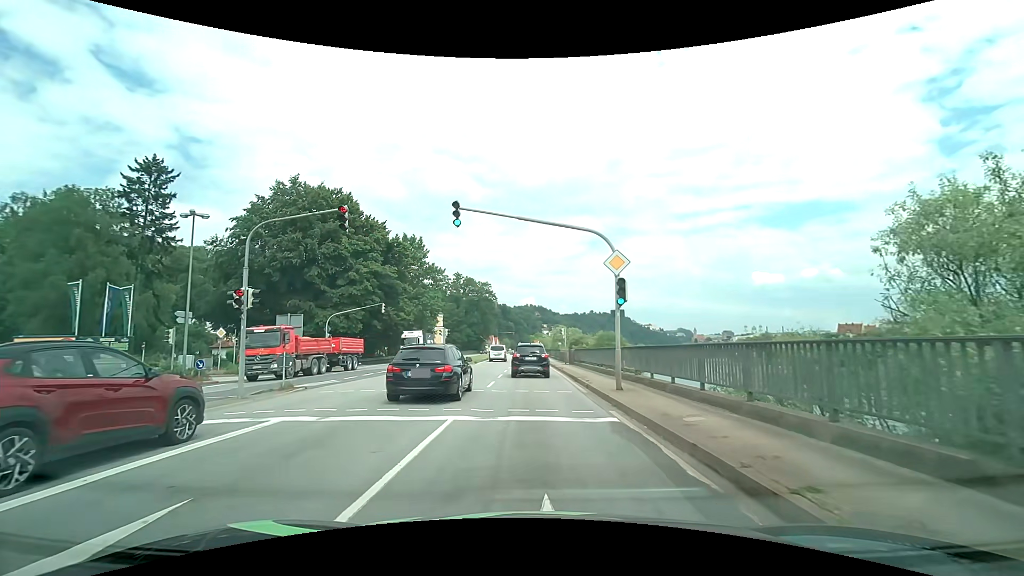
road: primary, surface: asphalt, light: Day
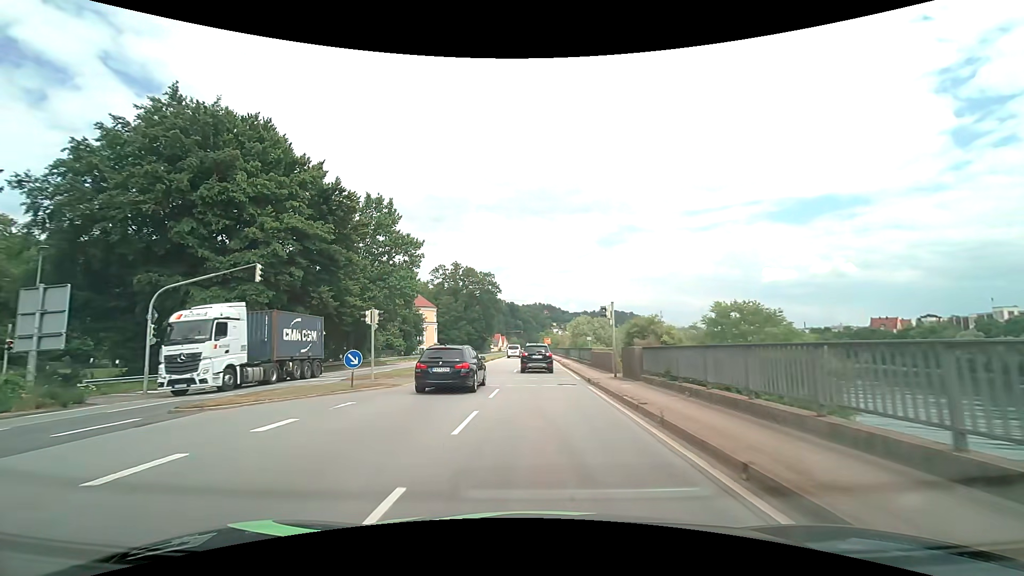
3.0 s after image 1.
(-0.2, +22.5) m; -1°
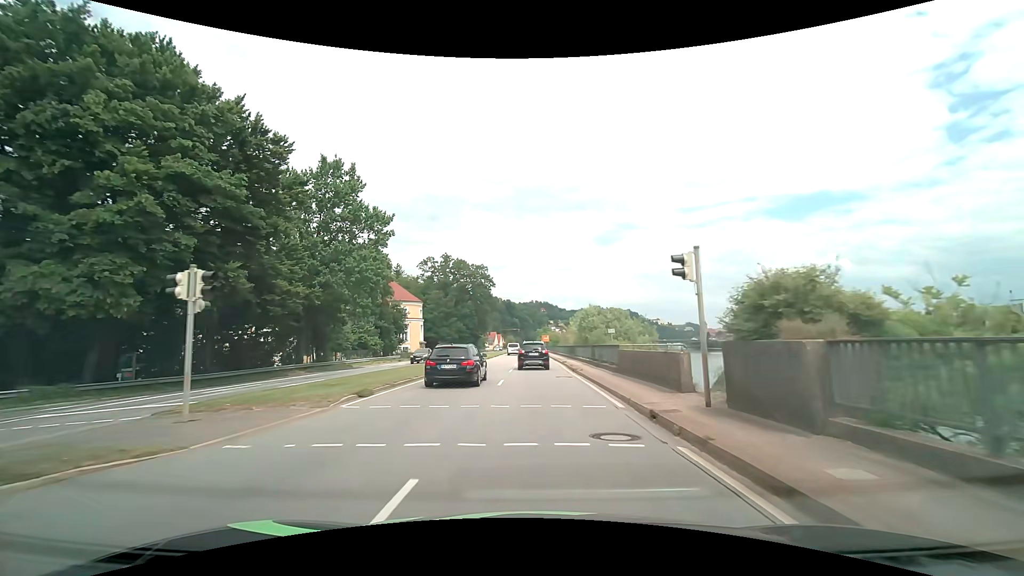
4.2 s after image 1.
(0.0, +11.7) m; 0°
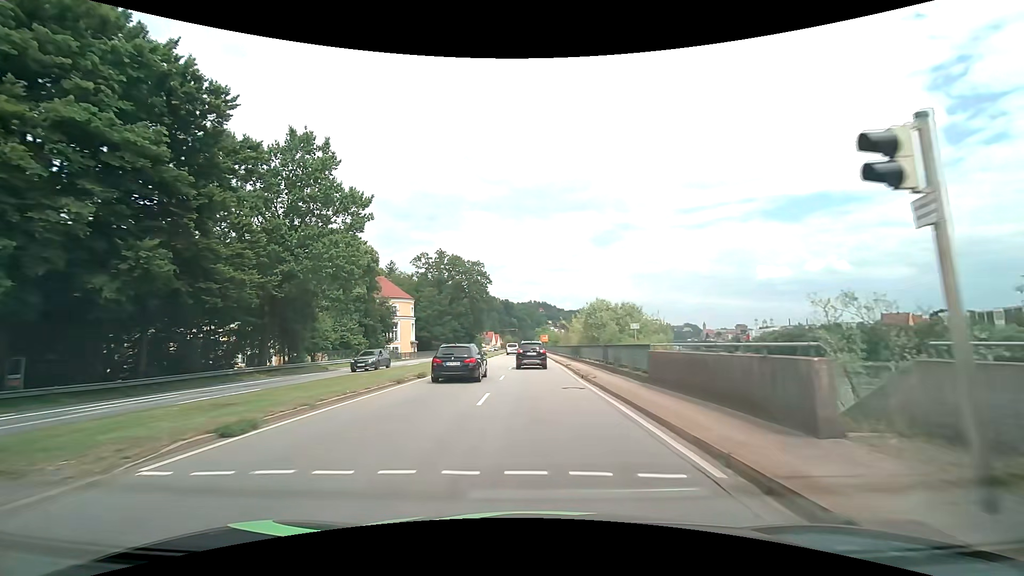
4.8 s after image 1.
(0.0, +6.1) m; 0°
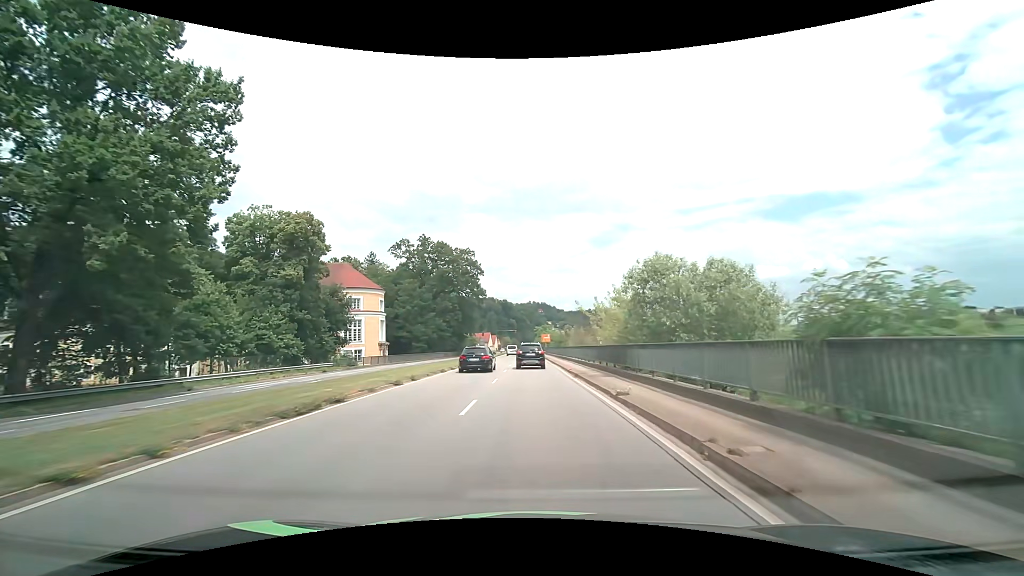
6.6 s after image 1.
(+0.1, +19.7) m; 0°
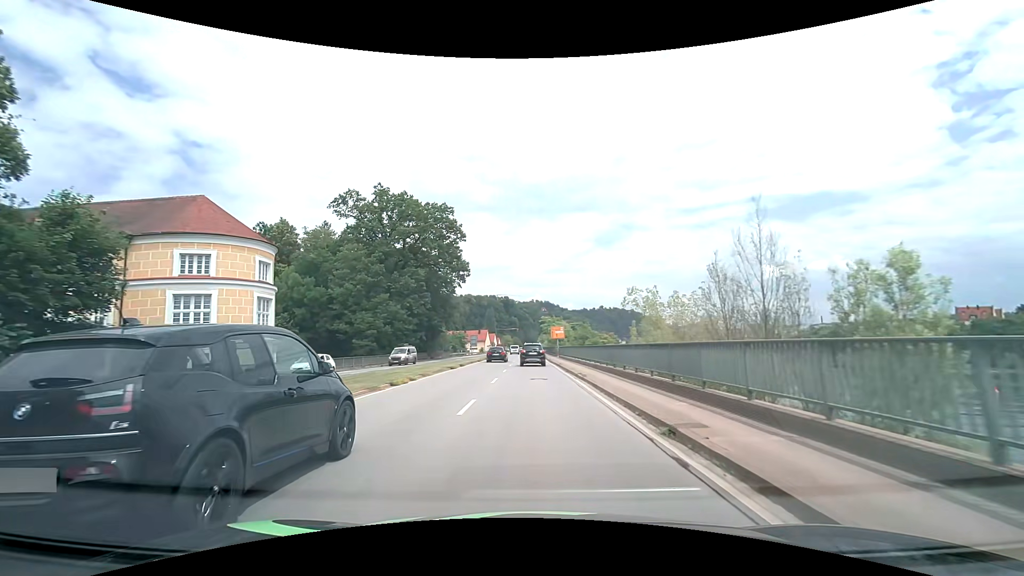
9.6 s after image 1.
(-0.3, +36.2) m; 0°
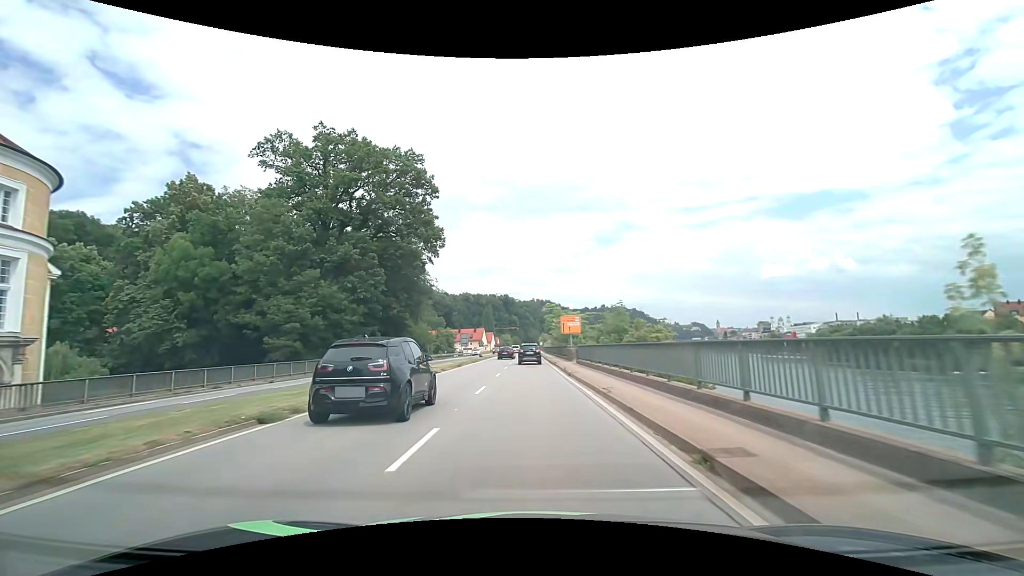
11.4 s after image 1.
(0.0, +22.4) m; 0°
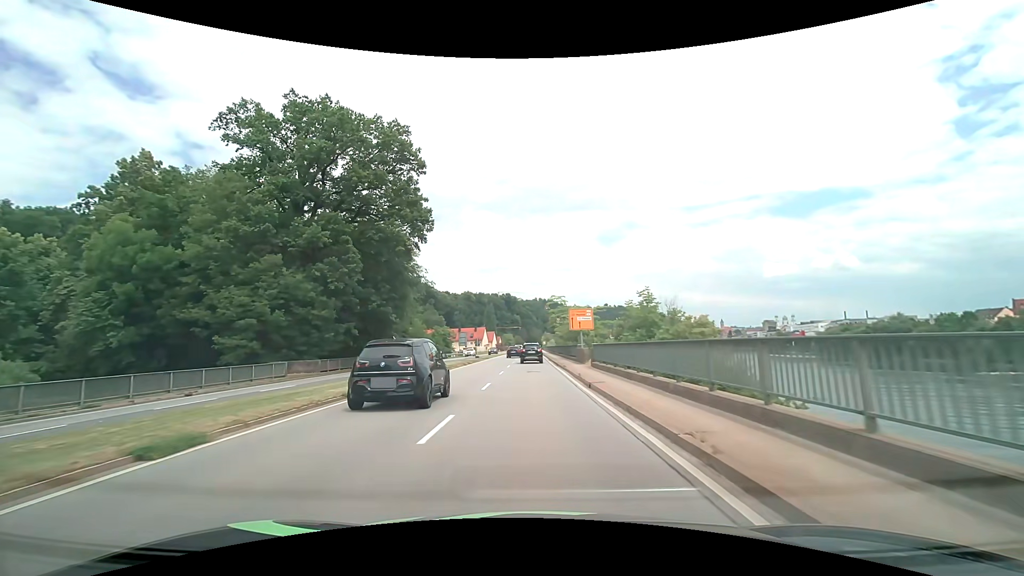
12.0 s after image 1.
(0.0, +7.6) m; 0°
(0, +10) (0, +20) (0, +30) (-1, +40) (-1, +50) (-1, +60) (-1, +70) (-1, +80) (-1, +90) (-1, +100) m
